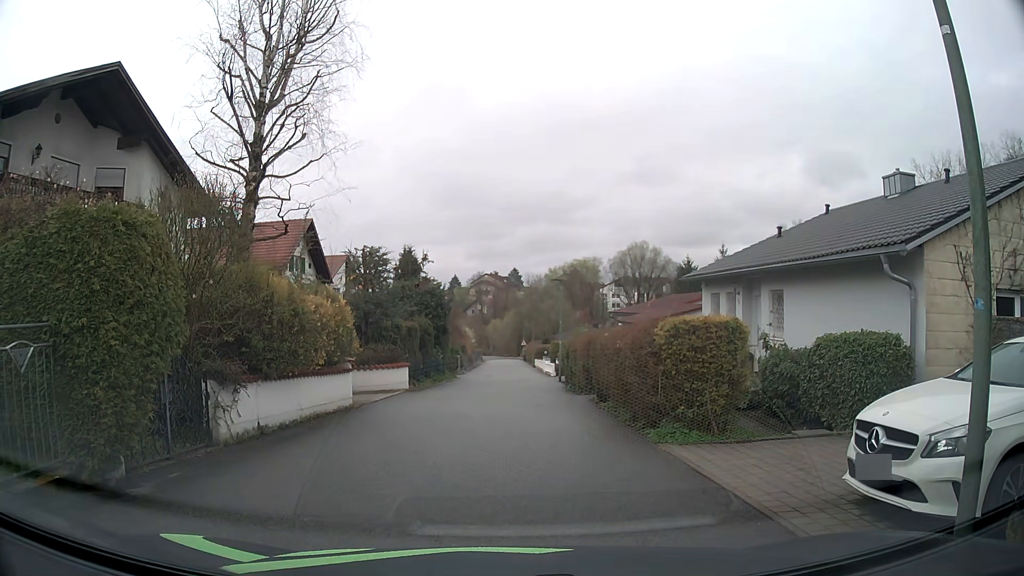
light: Day
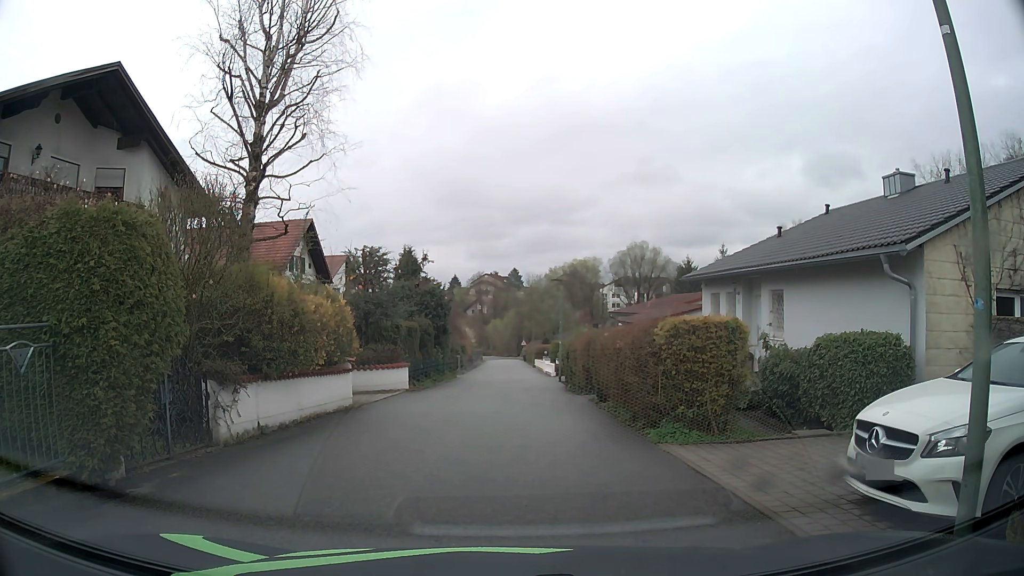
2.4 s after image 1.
(0.0, 0.0) m; 0°
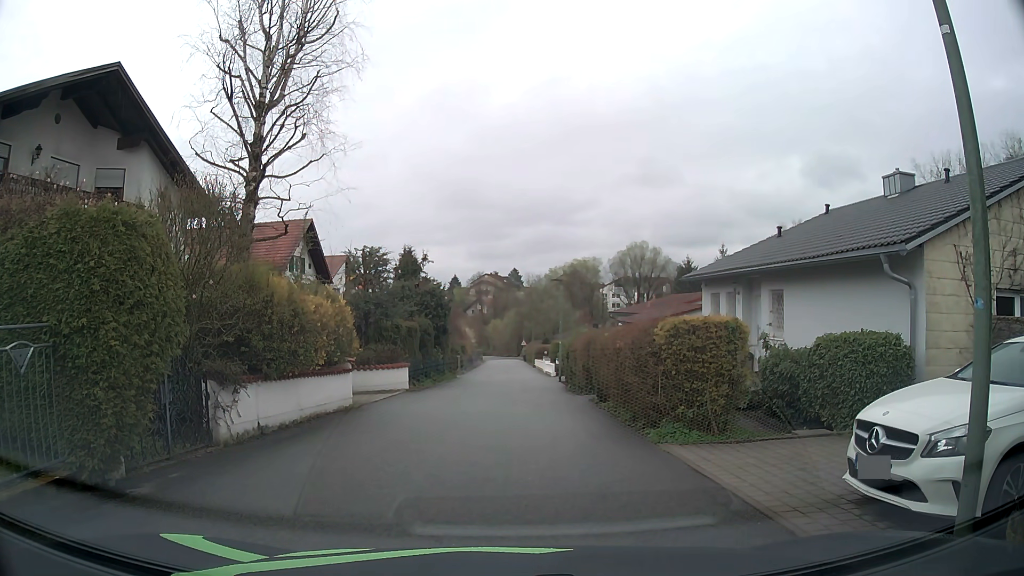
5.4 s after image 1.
(0.0, 0.0) m; 0°
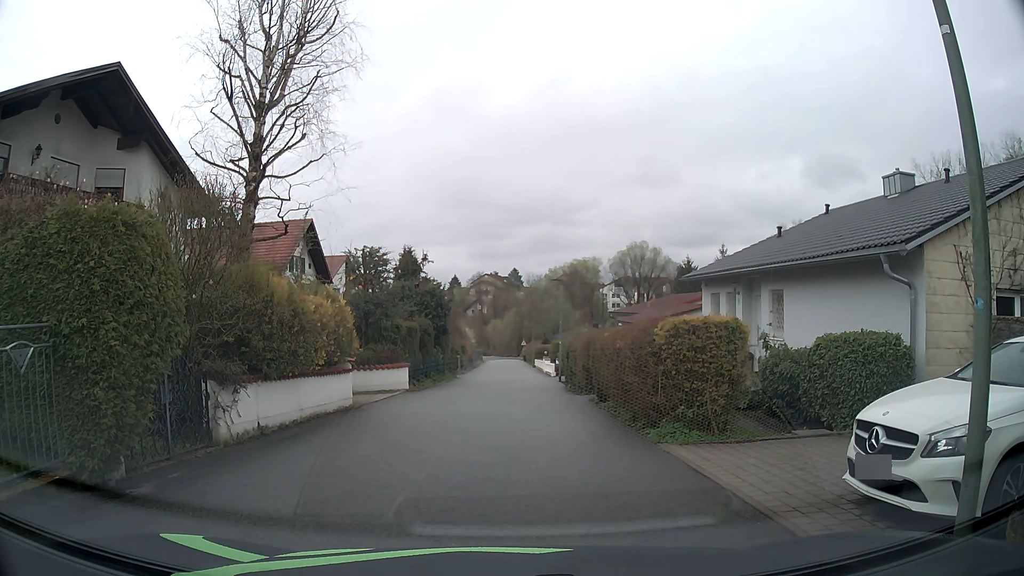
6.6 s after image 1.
(0.0, 0.0) m; 0°
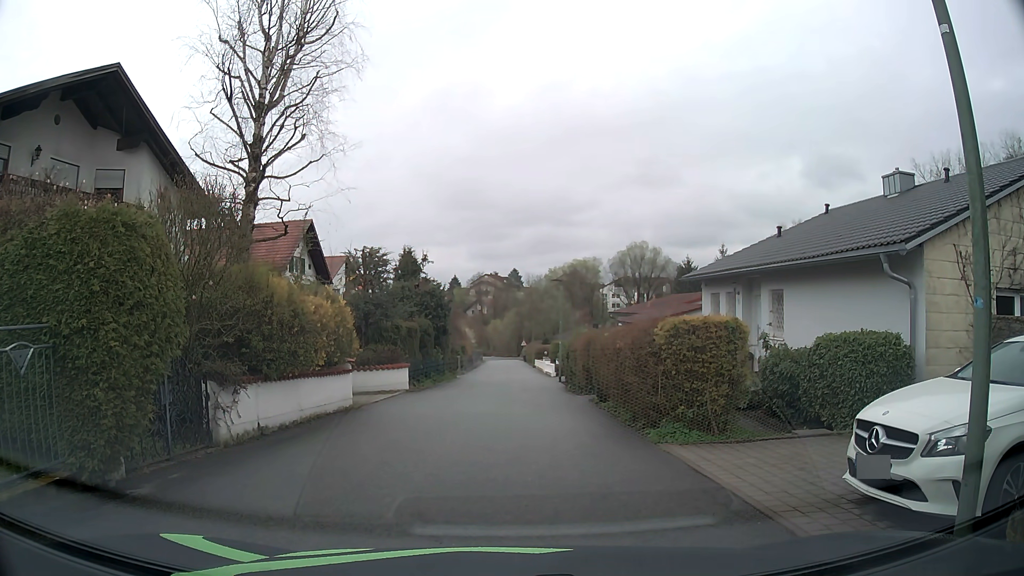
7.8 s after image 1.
(0.0, 0.0) m; 0°
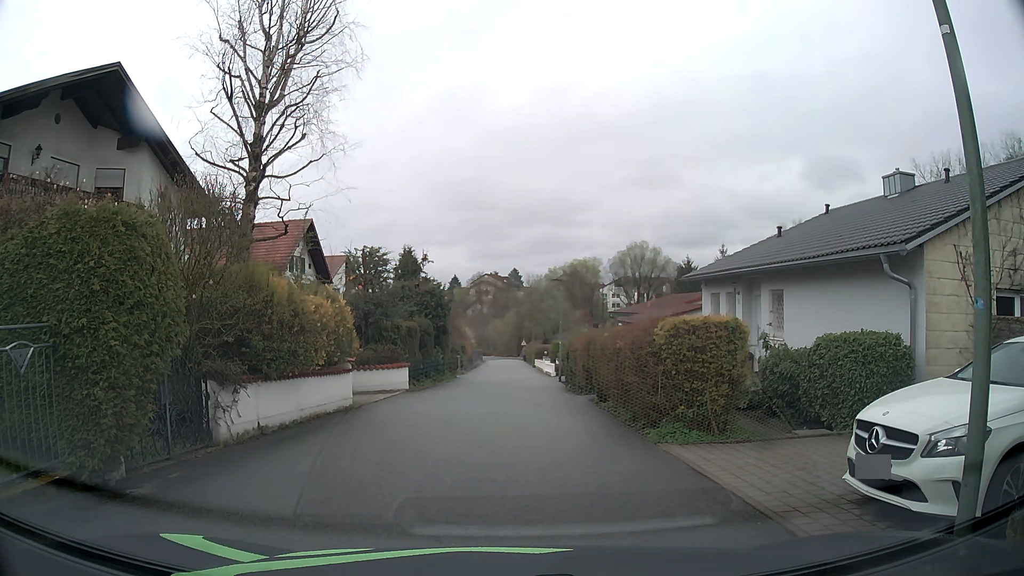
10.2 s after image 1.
(0.0, 0.0) m; 0°
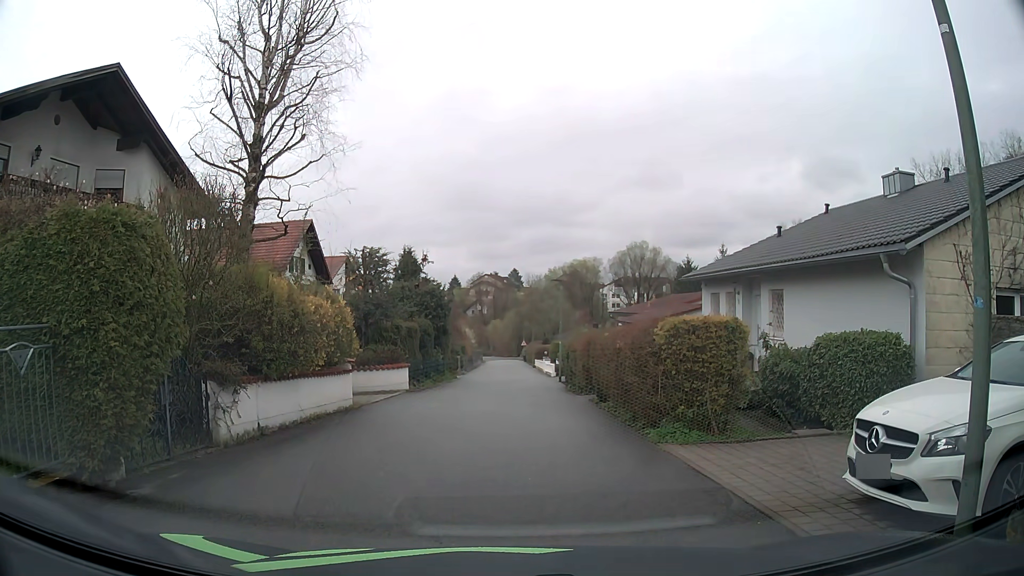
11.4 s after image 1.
(0.0, 0.0) m; 0°
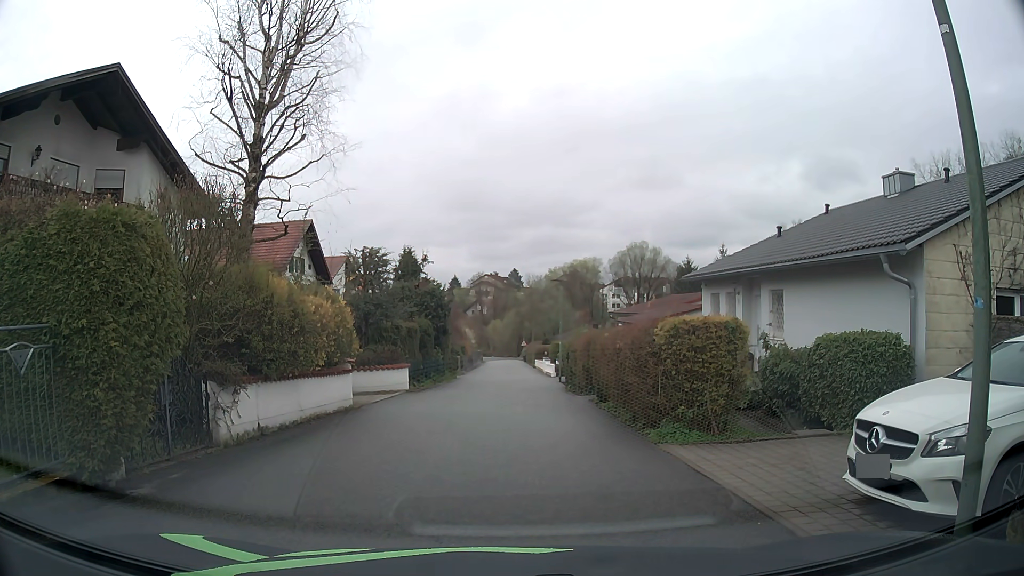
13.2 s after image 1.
(0.0, 0.0) m; 0°
(0, +10) (0, +20) (0, +30) (+1, +40) (+1, +50) (+2, +60) (+2, +70) (+2, +80) (+3, +90) (+3, +100) m
